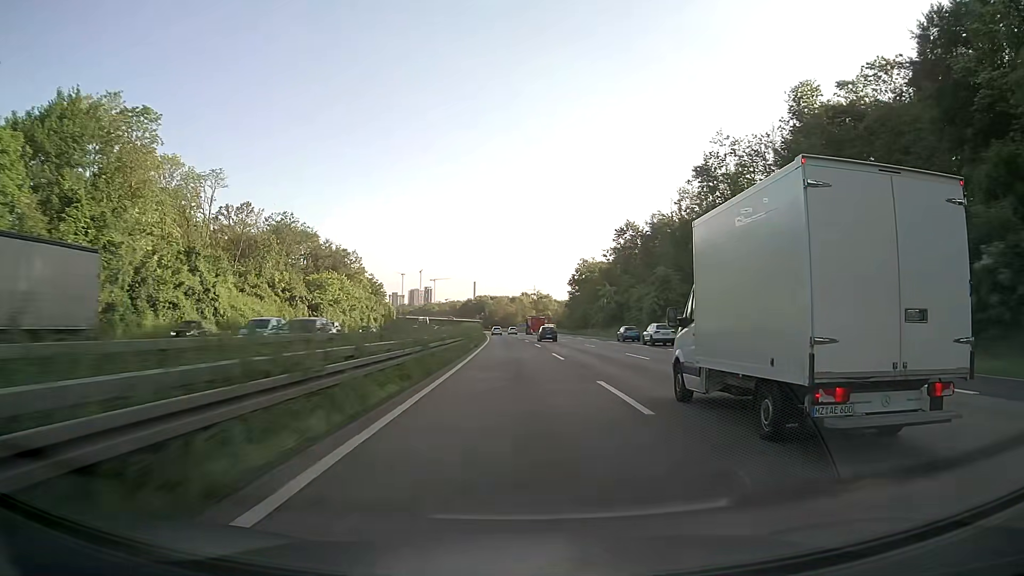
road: motorway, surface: asphalt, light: Day
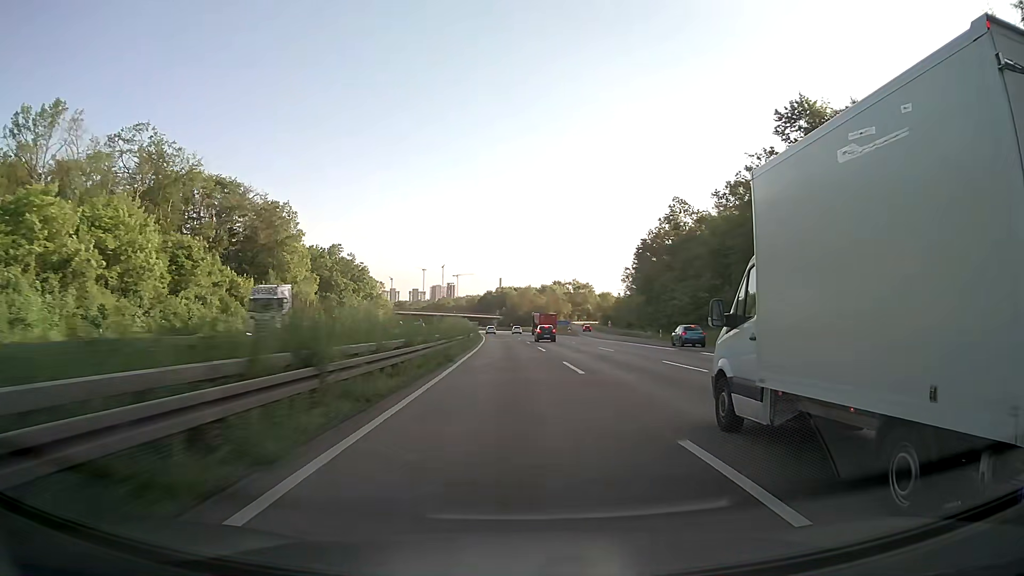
(-1.4, +79.4) m; -2°
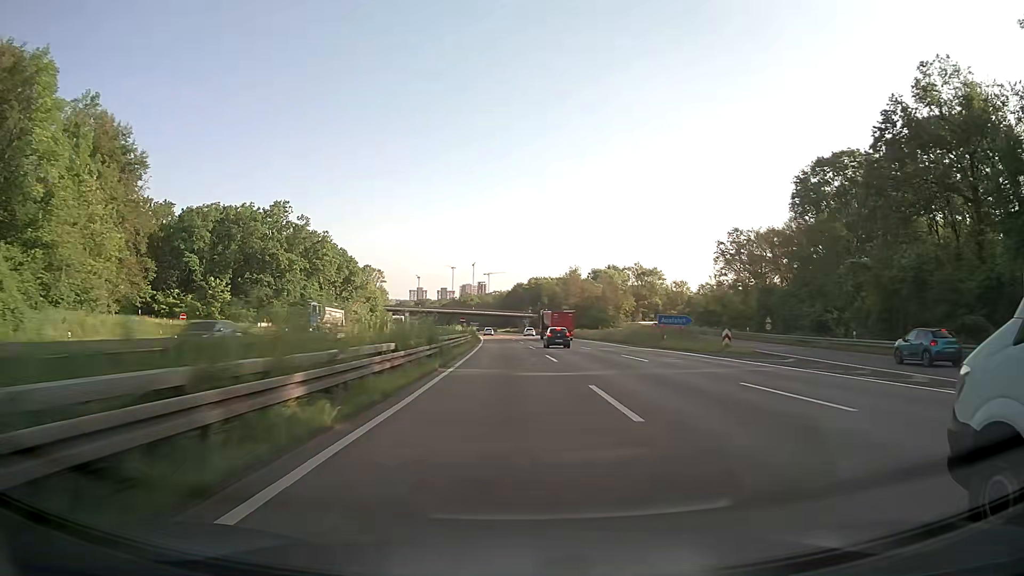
(-2.0, +79.5) m; -3°
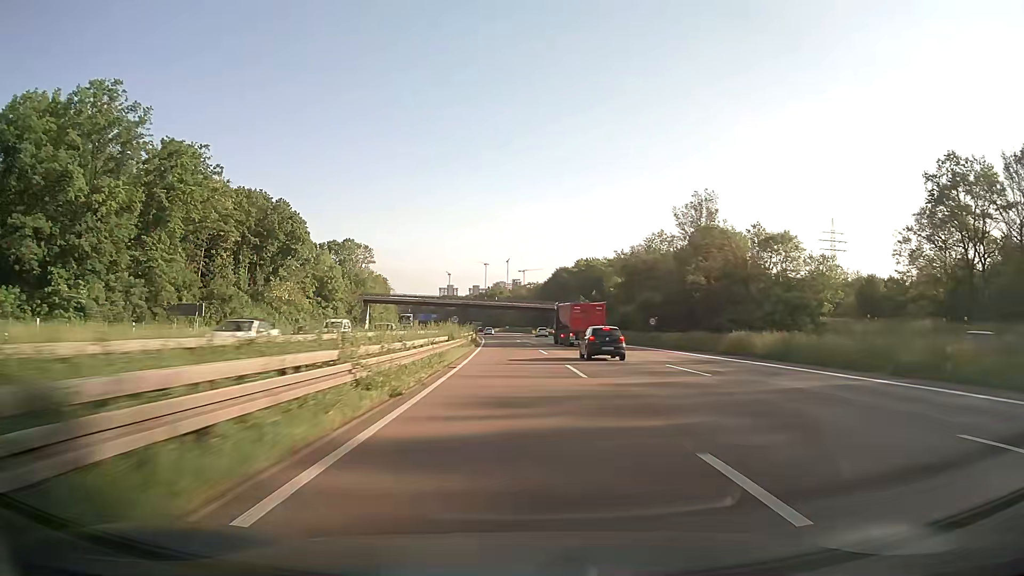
(-2.2, +79.1) m; -3°
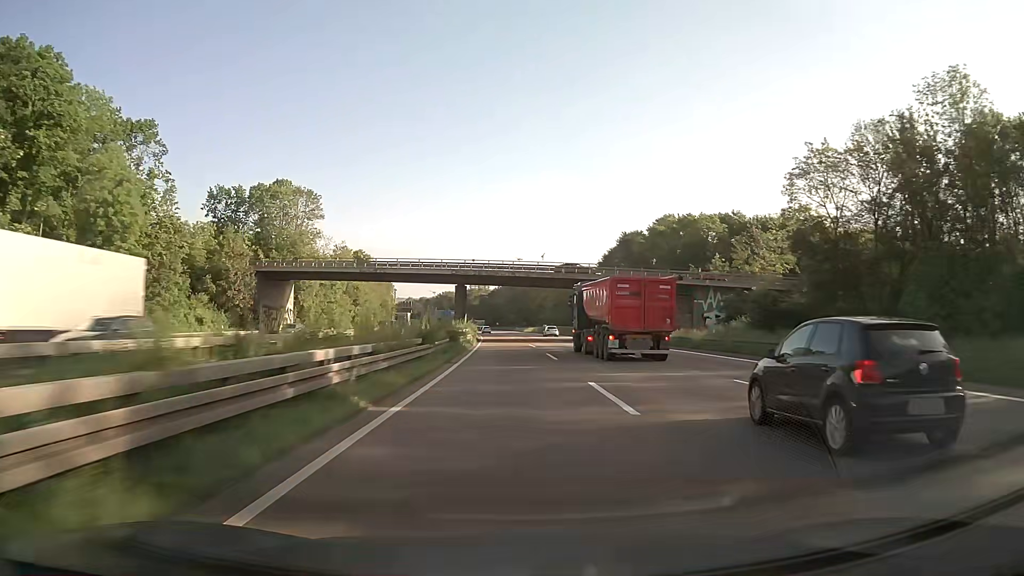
(-1.9, +78.8) m; -3°
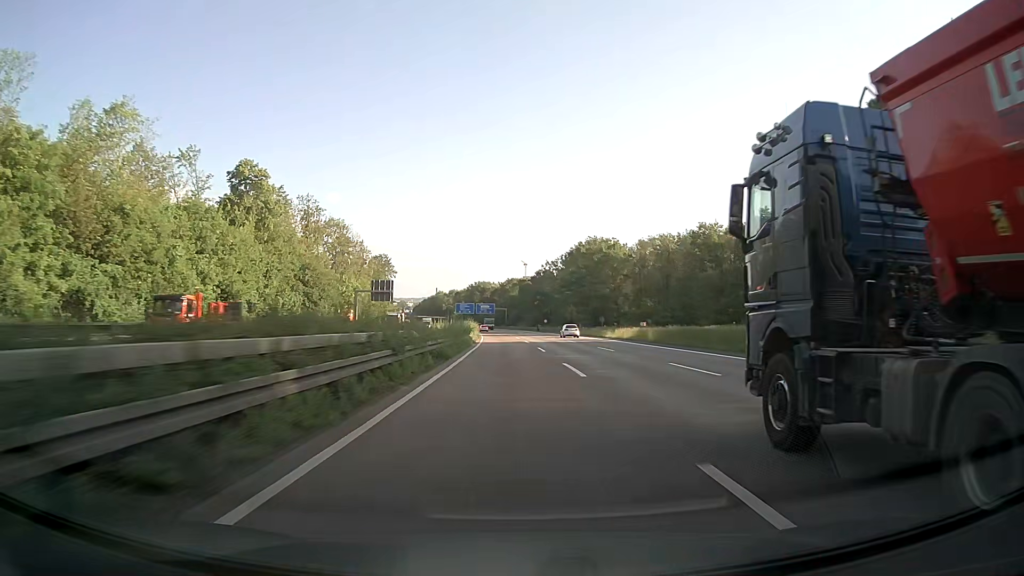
(-3.2, +98.2) m; -4°
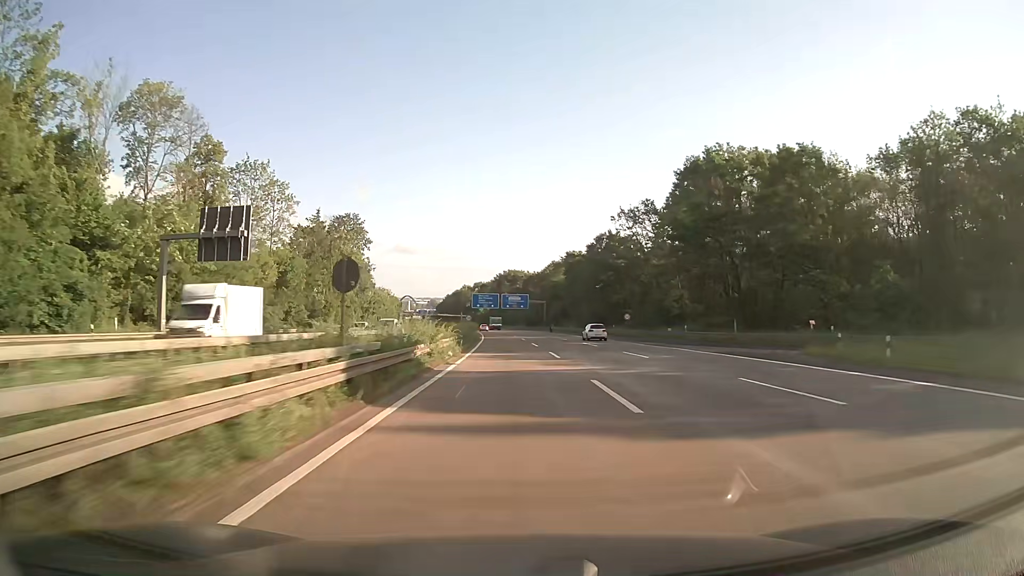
(-2.5, +78.5) m; -3°
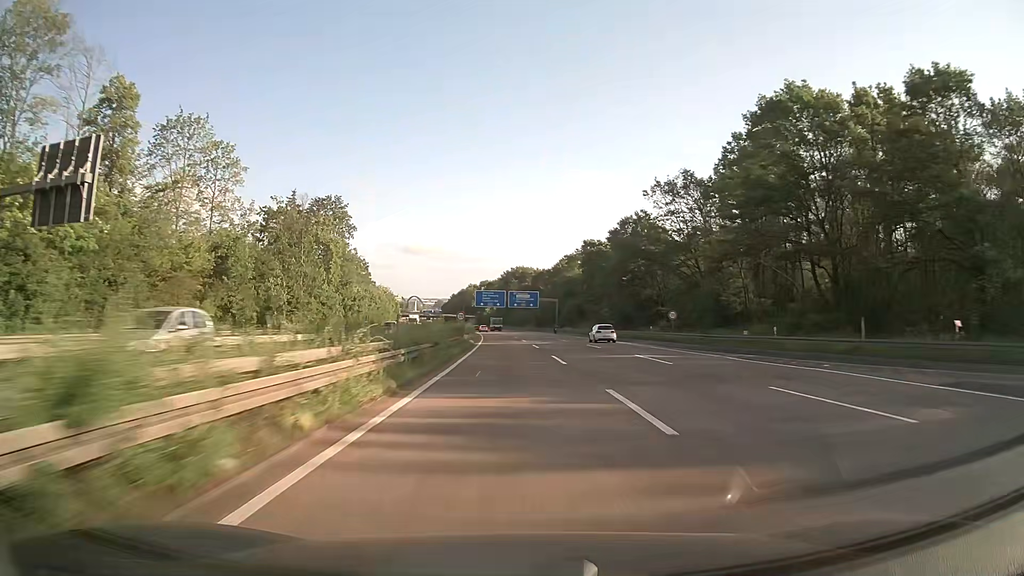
(-0.1, +19.7) m; -1°
(0, +10) (0, +20) (0, +30) (-1, +40) (-1, +50) (-1, +60) (-2, +70) (-2, +80) (-3, +90) (-3, +100) m
